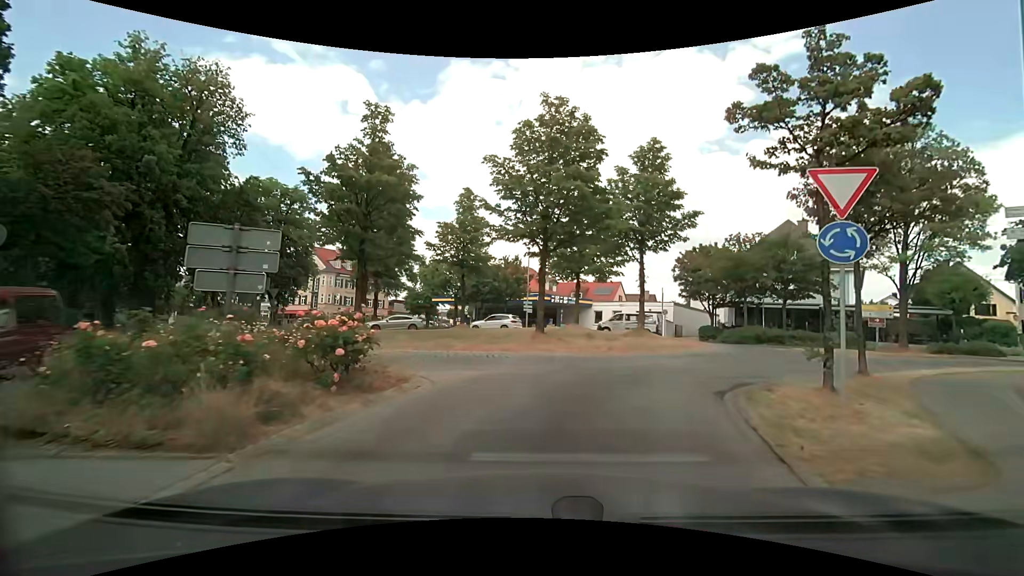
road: secondary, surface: asphalt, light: Day
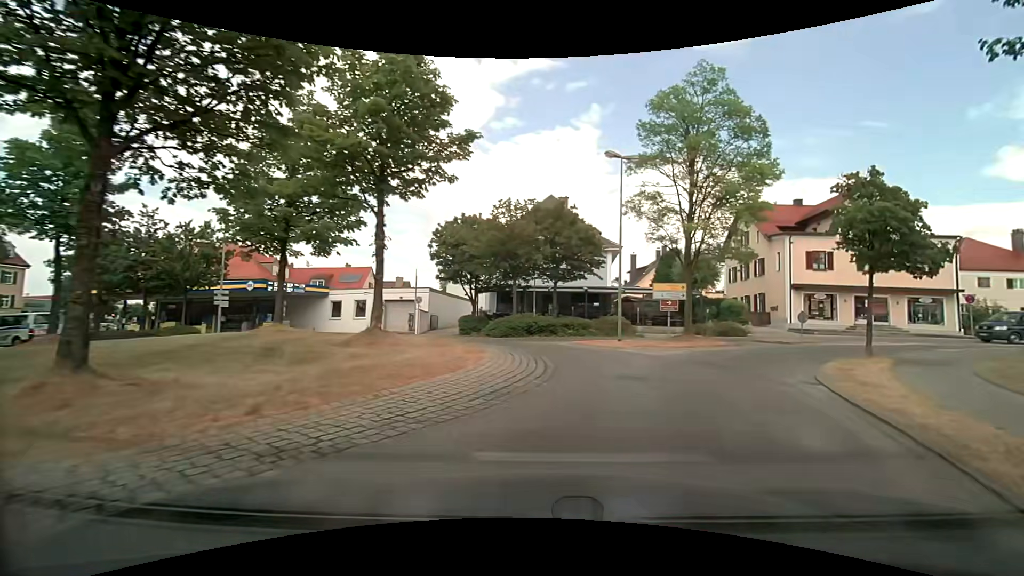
(+2.1, +11.3) m; +30°
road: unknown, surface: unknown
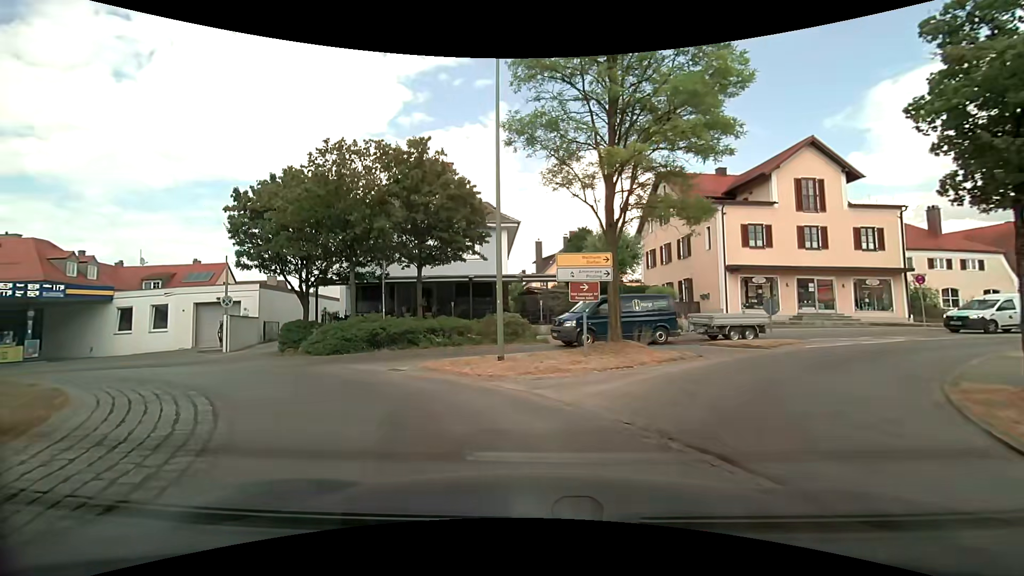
(+1.7, +10.4) m; +8°
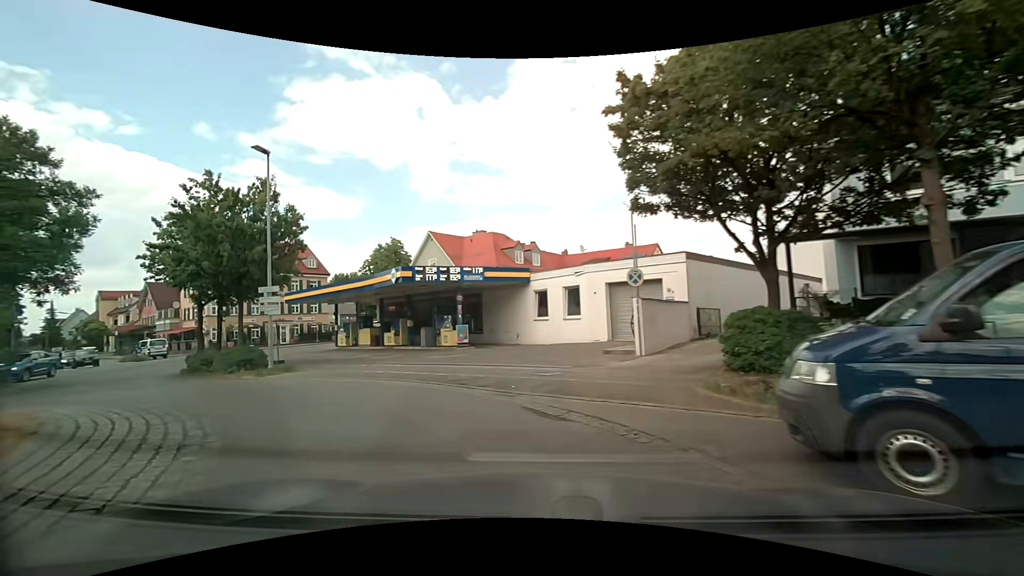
(-4.7, +11.7) m; -49°
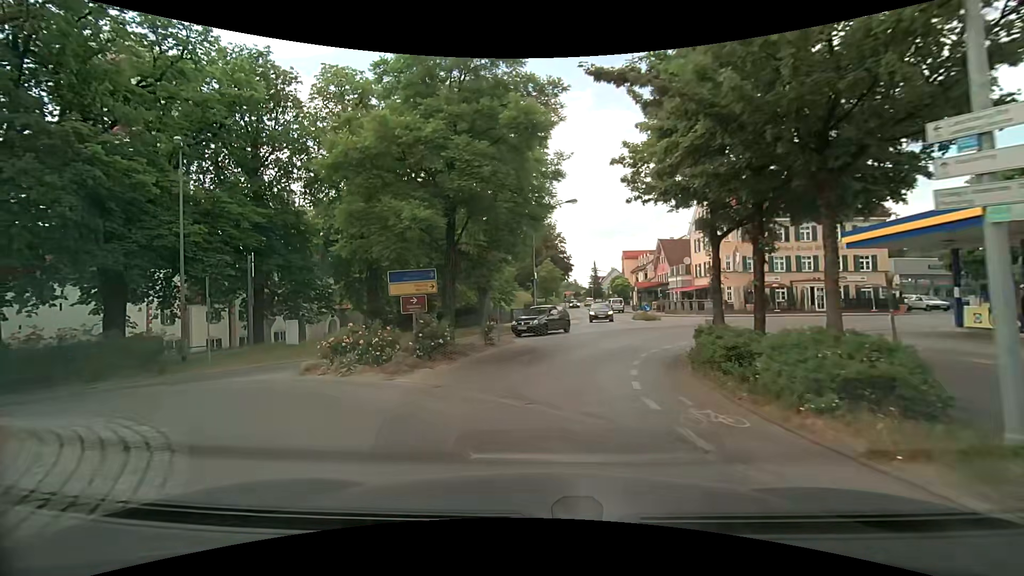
(-6.6, +12.7) m; -53°
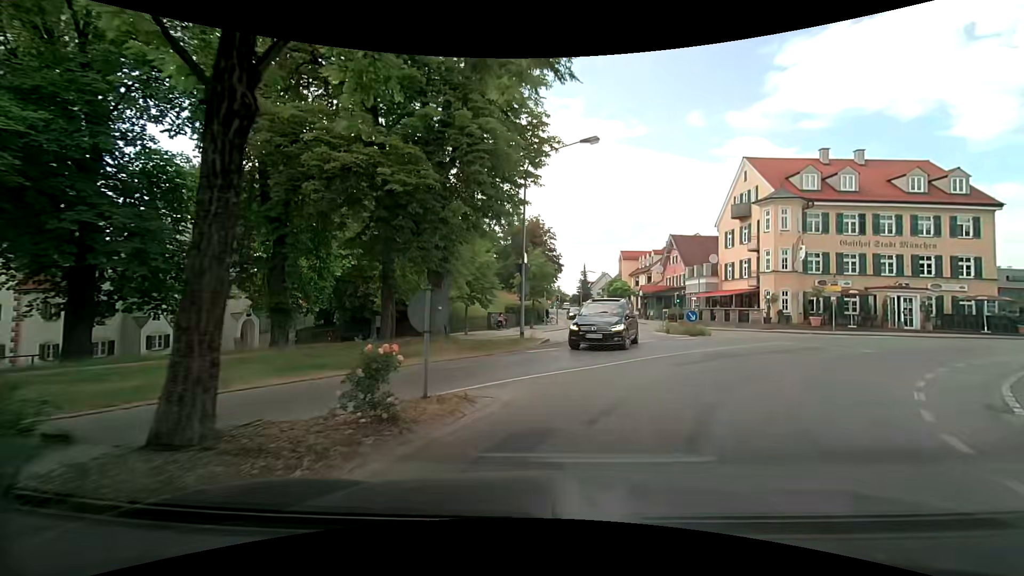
(-0.3, +13.0) m; +3°
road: secondary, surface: asphalt
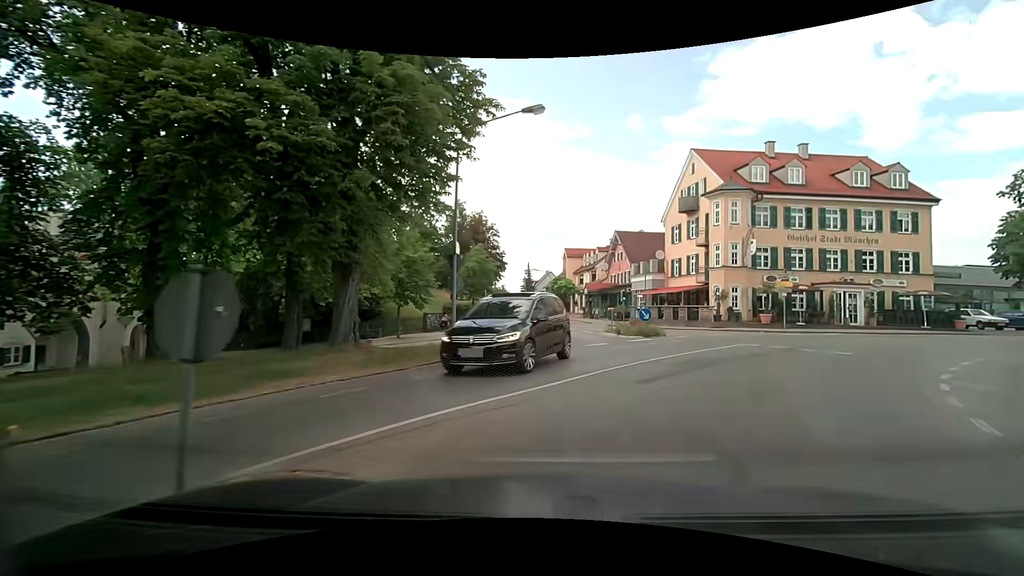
(+0.1, +3.3) m; +5°
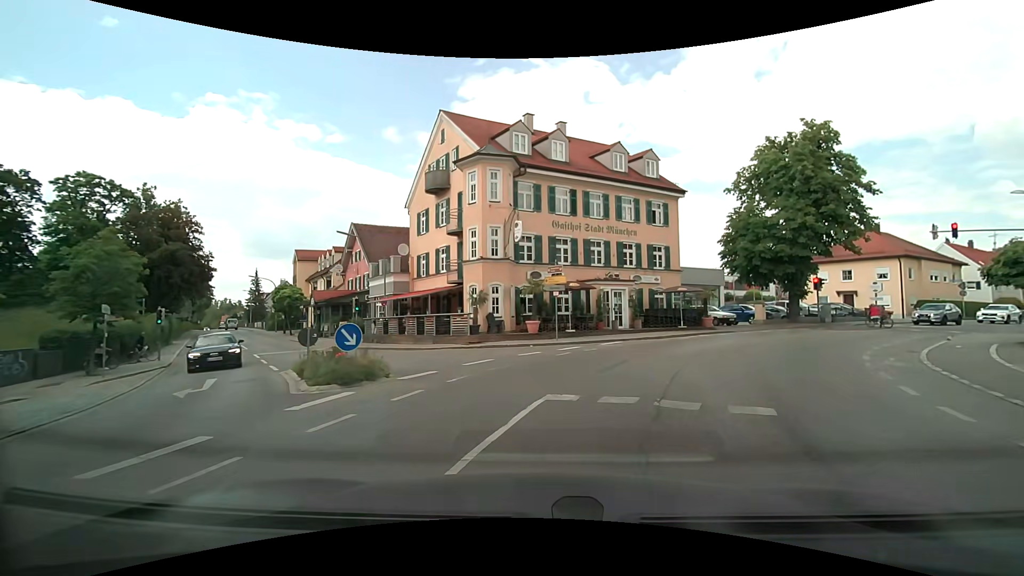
(+2.7, +10.9) m; +27°
(0, +10) (-4, +19) (-10, +26) (-16, +34) (-22, +43) (-28, +51) (-33, +59) (-39, +67) (-45, +76) (-50, +84) m
